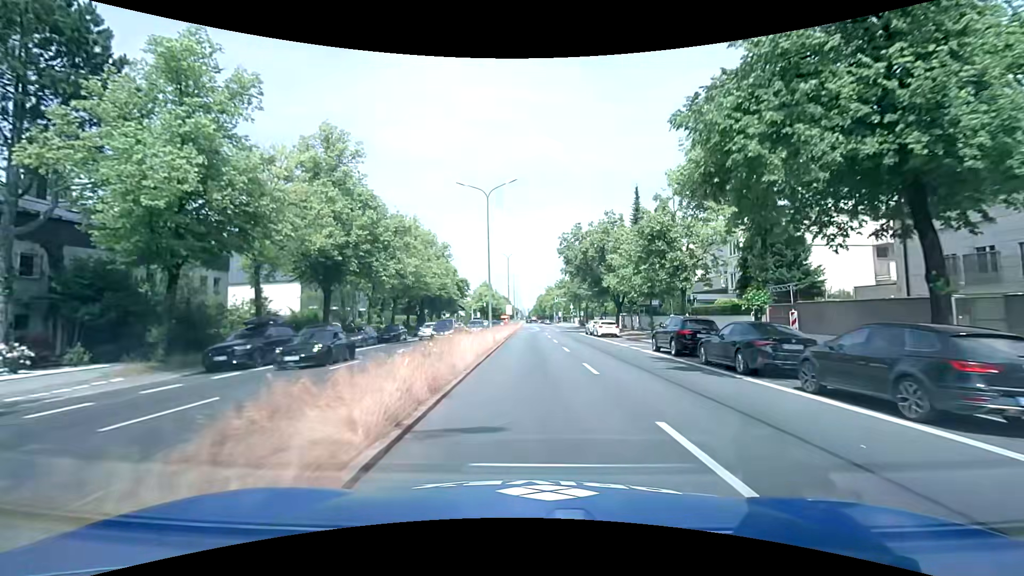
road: primary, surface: asphalt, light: Day
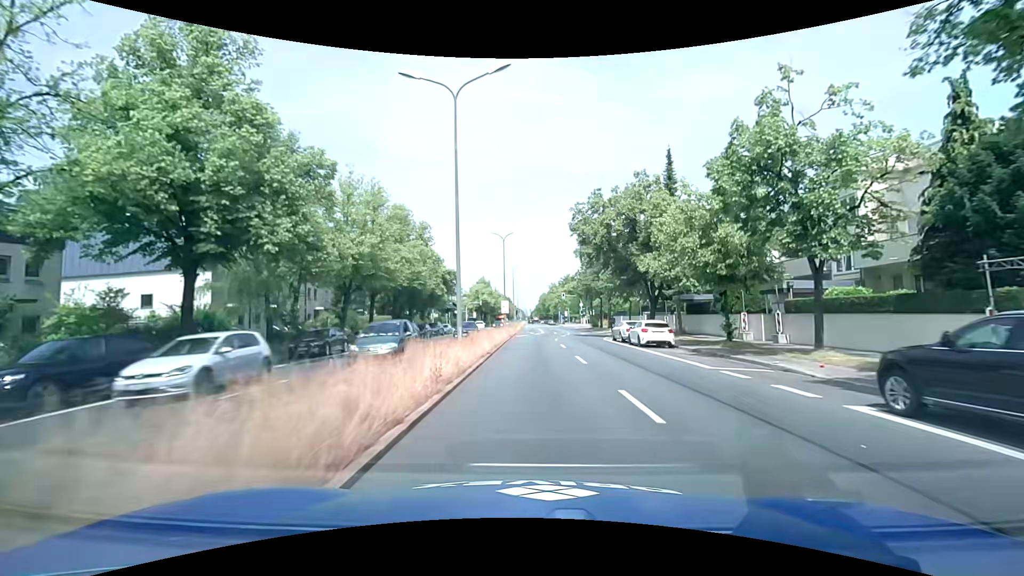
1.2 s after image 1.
(-0.1, +15.1) m; -1°
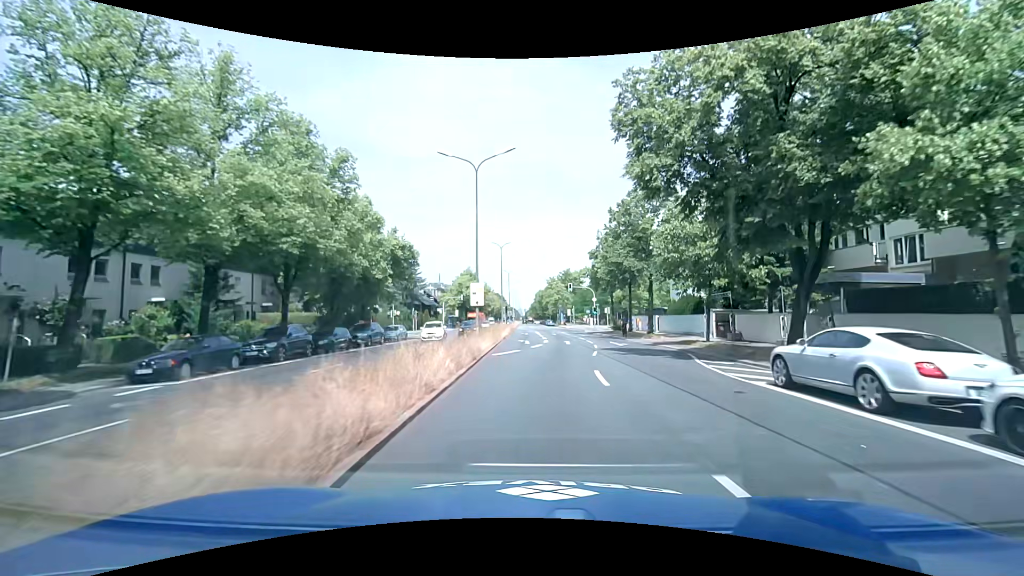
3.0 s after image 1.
(+0.2, +23.3) m; +2°
(0, +10) (+1, +20) (+2, +30) (+2, +40) (+2, +50) (+2, +60) (+1, +70) (0, +80) (-1, +90) (-2, +100) m
